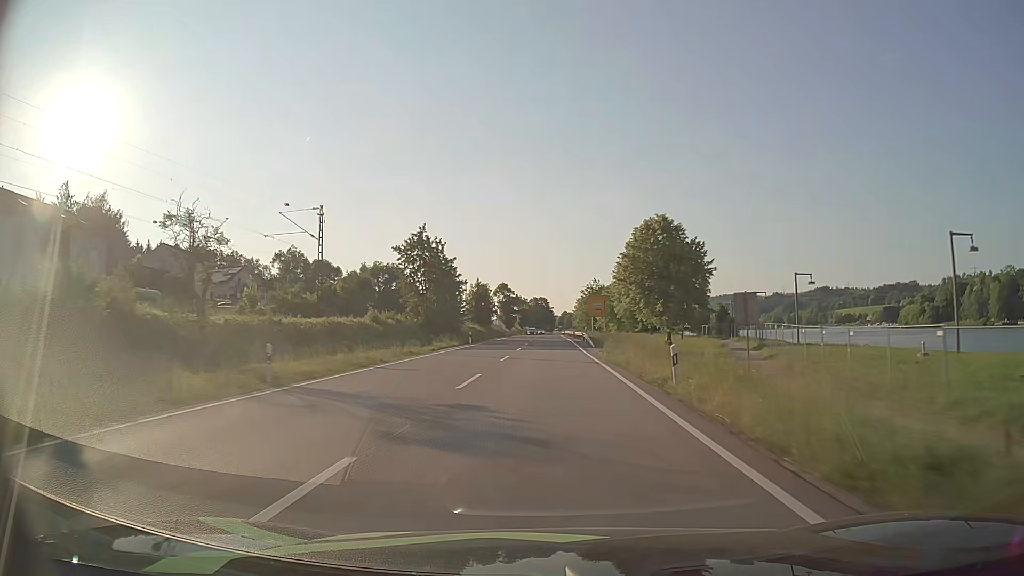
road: primary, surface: asphalt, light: Day
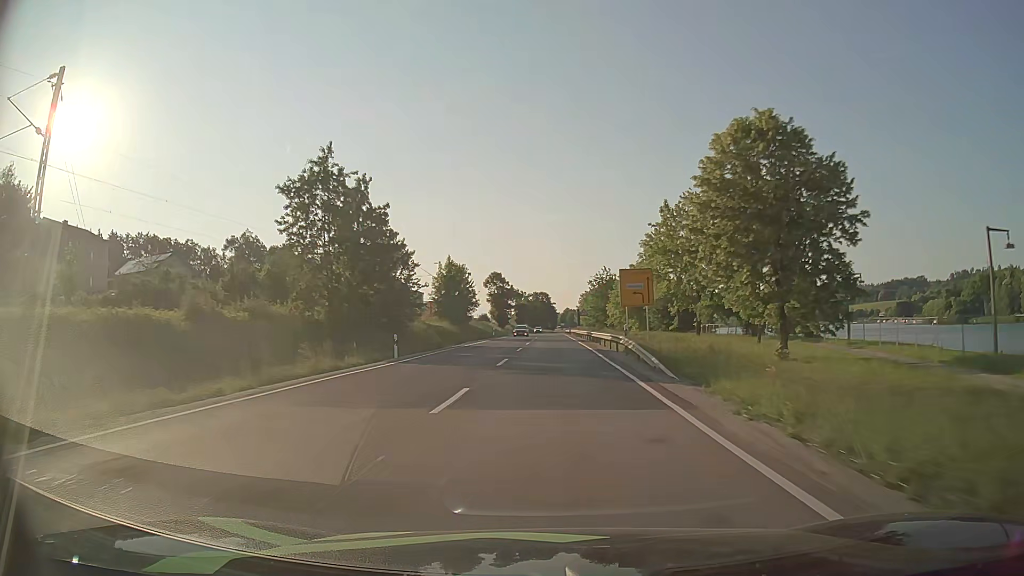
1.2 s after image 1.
(-0.1, +28.5) m; 0°
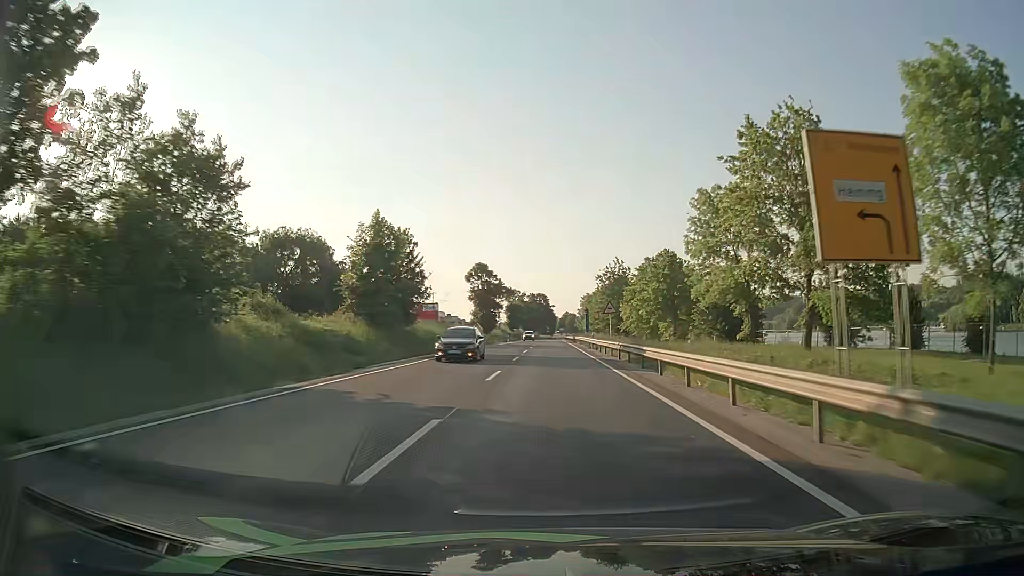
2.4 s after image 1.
(0.0, +28.6) m; 0°
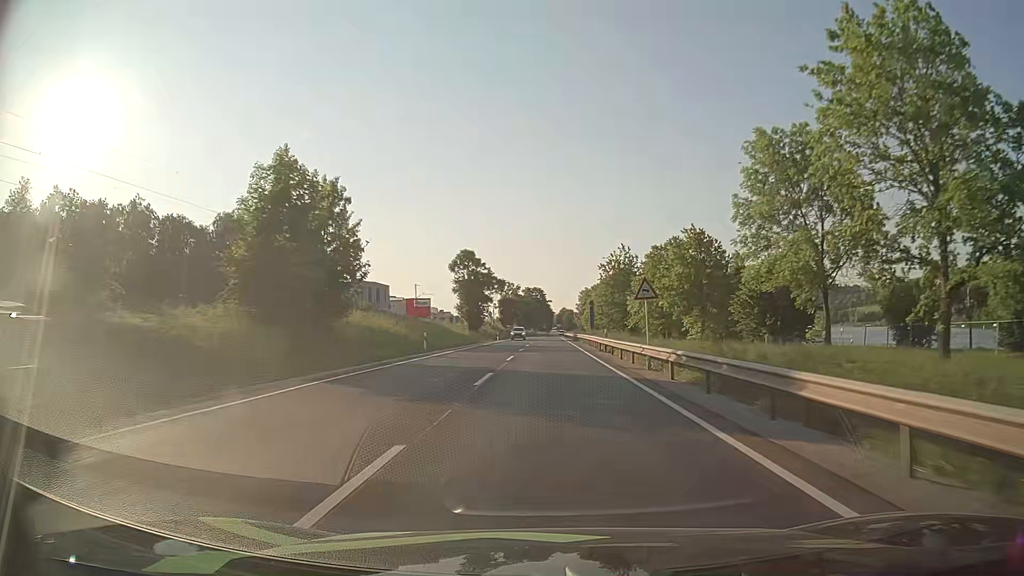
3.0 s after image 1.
(+0.1, +14.3) m; 0°
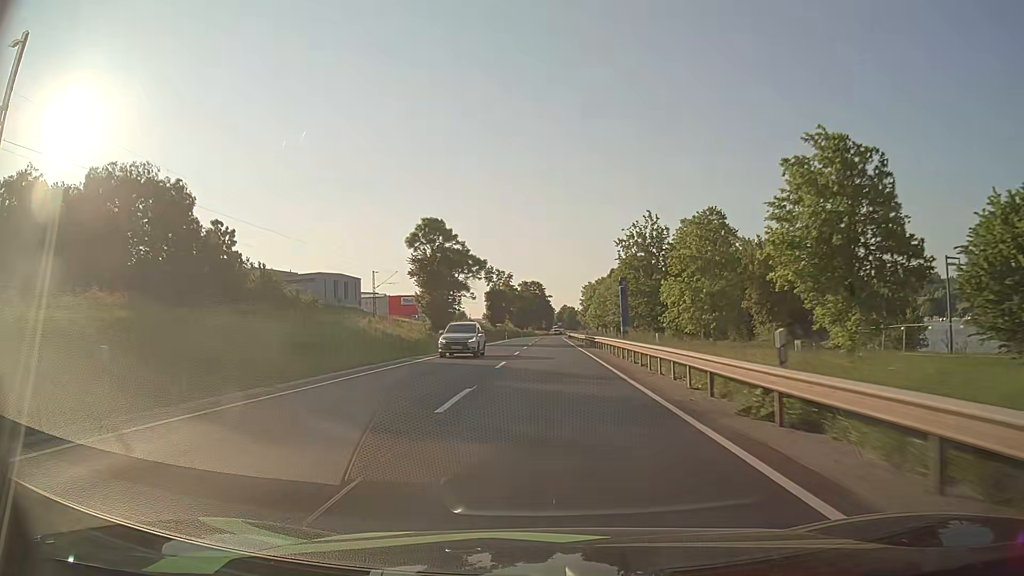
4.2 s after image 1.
(+0.1, +28.9) m; 0°
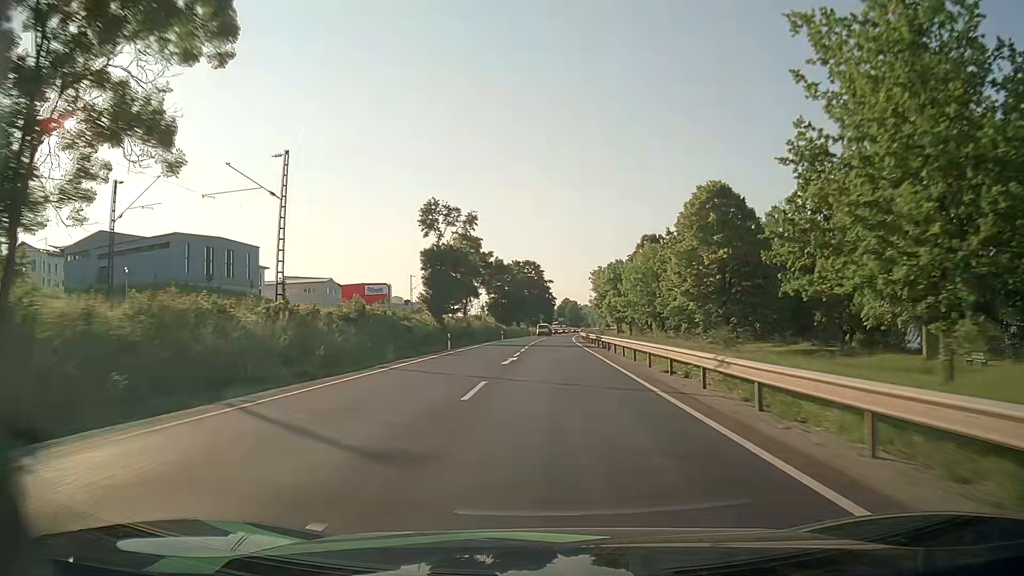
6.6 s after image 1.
(+0.1, +58.6) m; 0°
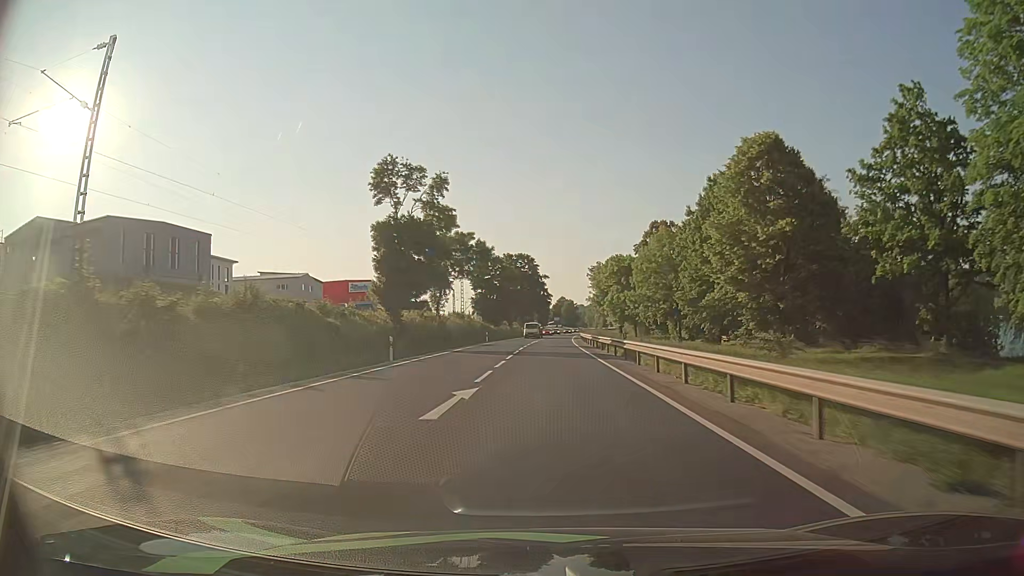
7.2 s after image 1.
(+0.1, +14.8) m; 0°
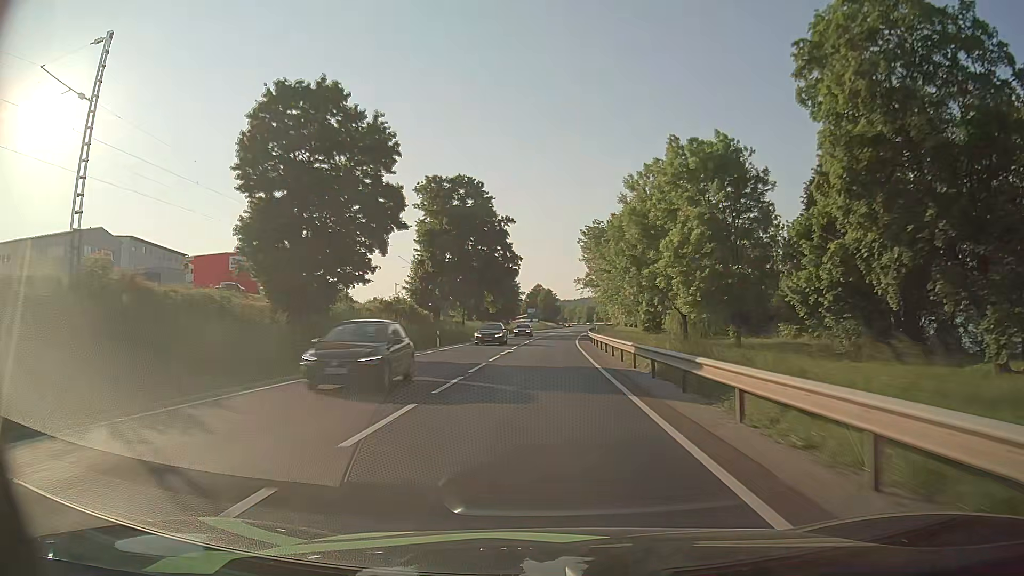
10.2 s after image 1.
(+1.2, +75.0) m; +2°
(0, +10) (0, +20) (0, +30) (+1, +40) (+1, +50) (+1, +60) (+2, +70) (+2, +80) (+3, +90) (+3, +100) m
